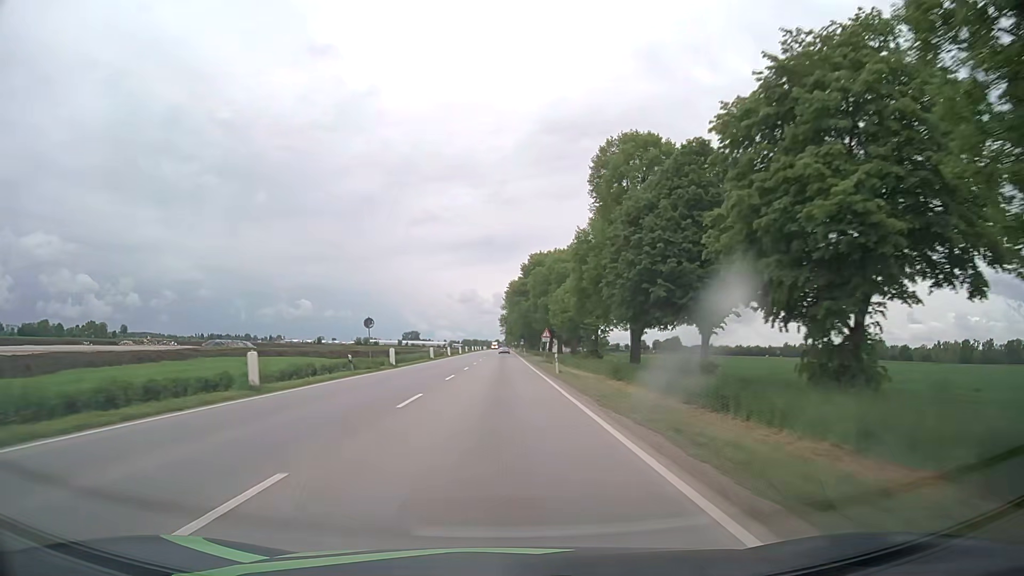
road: unclassified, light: Day
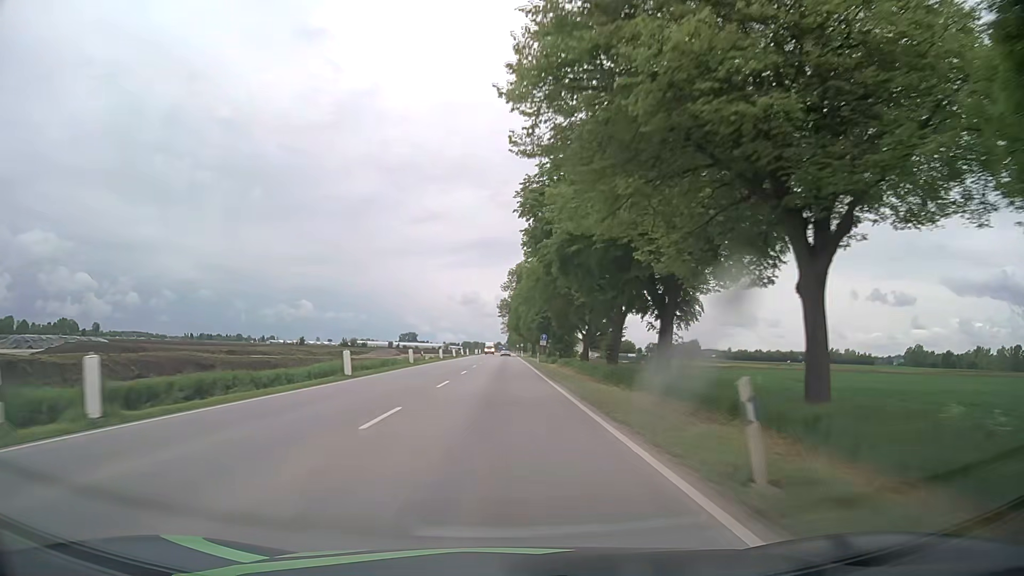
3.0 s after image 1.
(+0.2, +76.0) m; 0°
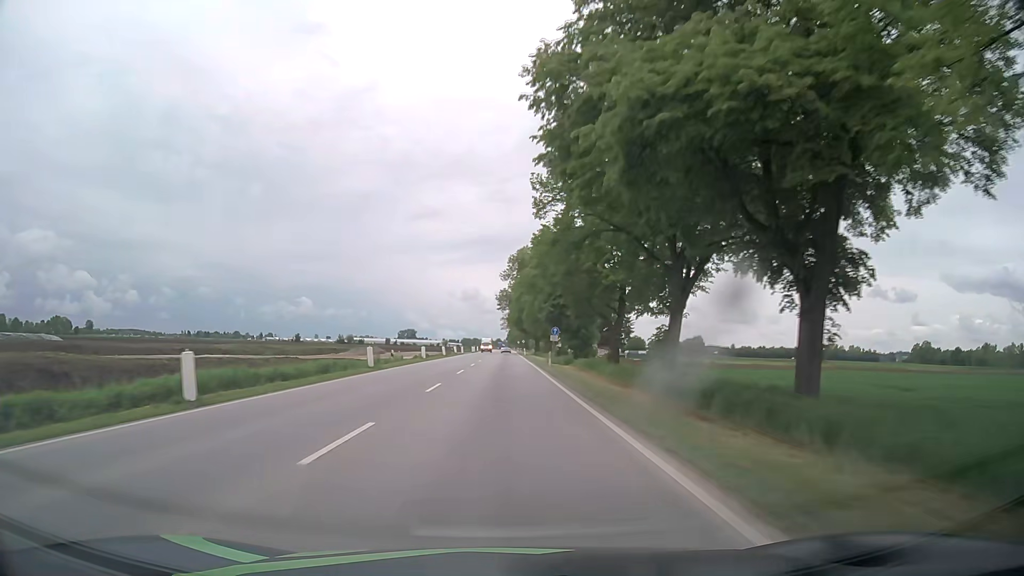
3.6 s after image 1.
(0.0, +15.4) m; 0°
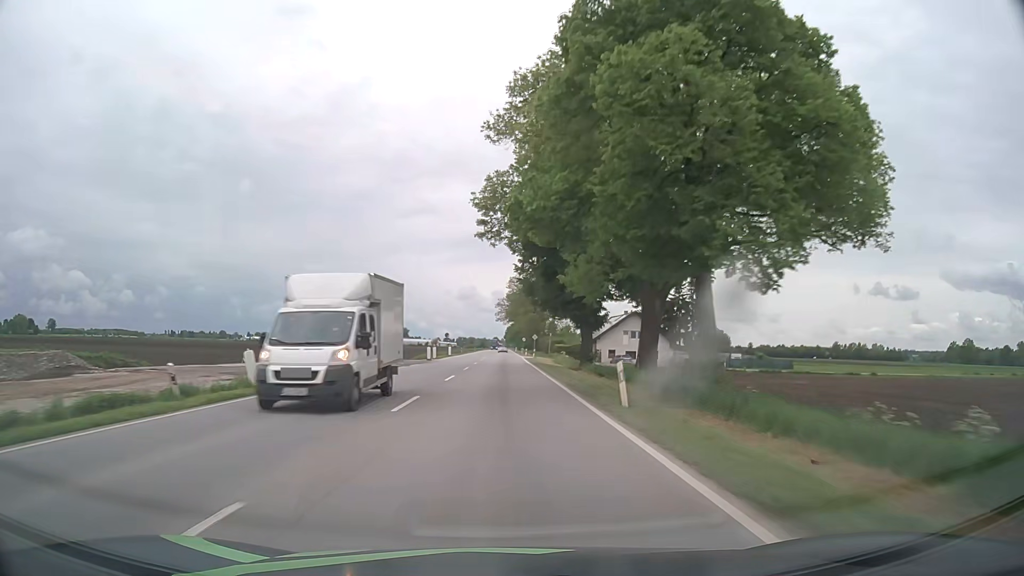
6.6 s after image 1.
(+0.1, +78.0) m; 0°
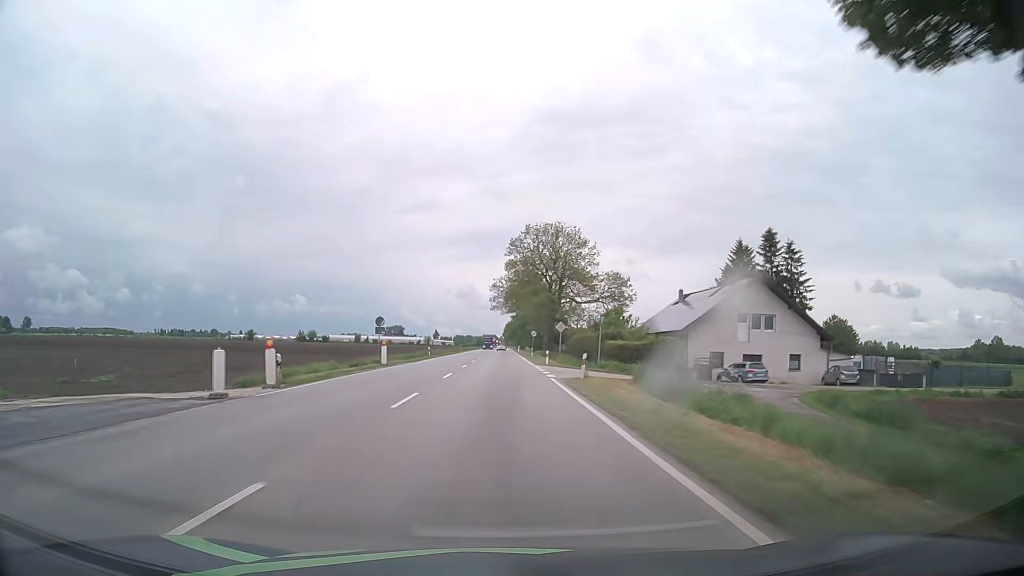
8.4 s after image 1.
(+0.2, +47.2) m; 0°
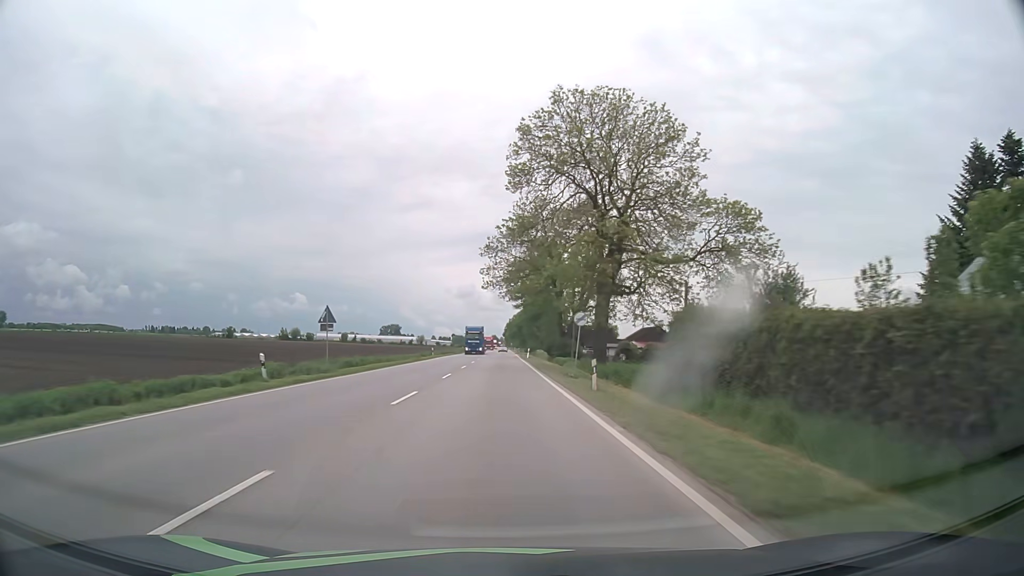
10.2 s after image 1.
(+0.2, +47.3) m; 0°
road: primary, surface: asphalt
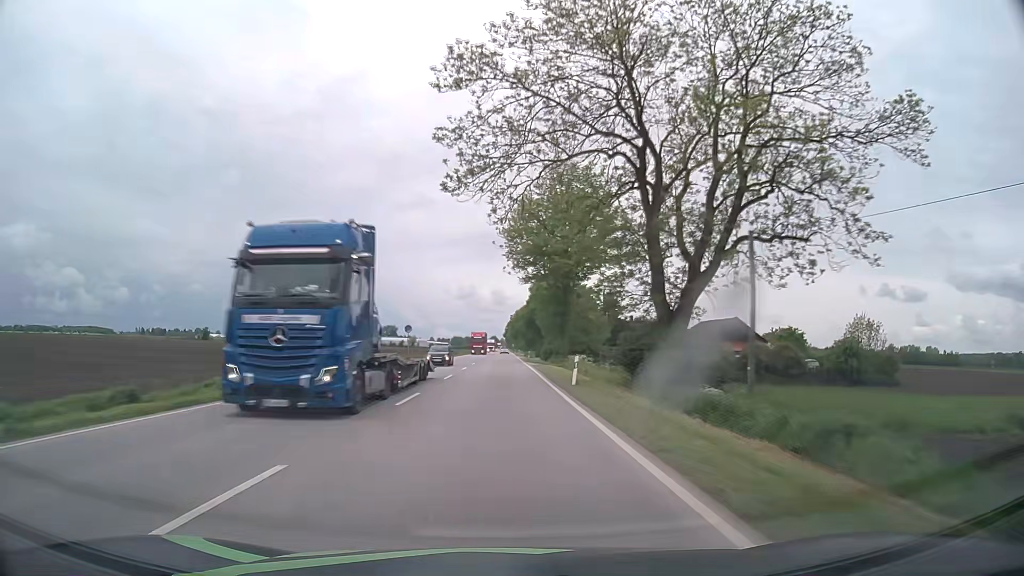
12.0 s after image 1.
(-0.1, +47.4) m; 0°
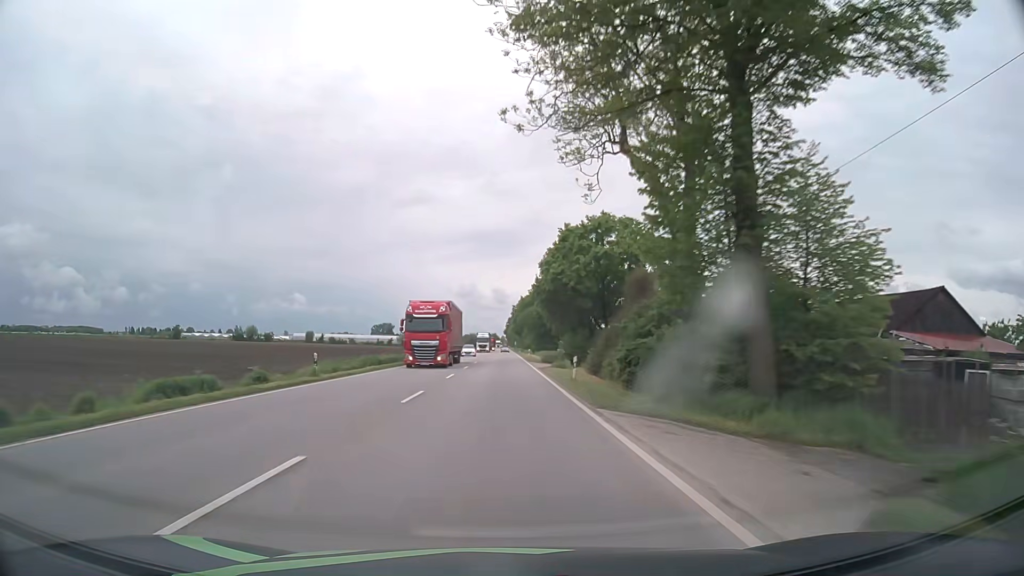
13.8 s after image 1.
(0.0, +47.4) m; 0°
(0, +10) (0, +20) (0, +30) (0, +40) (0, +50) (0, +60) (0, +70) (0, +80) (0, +90) (0, +100) m
